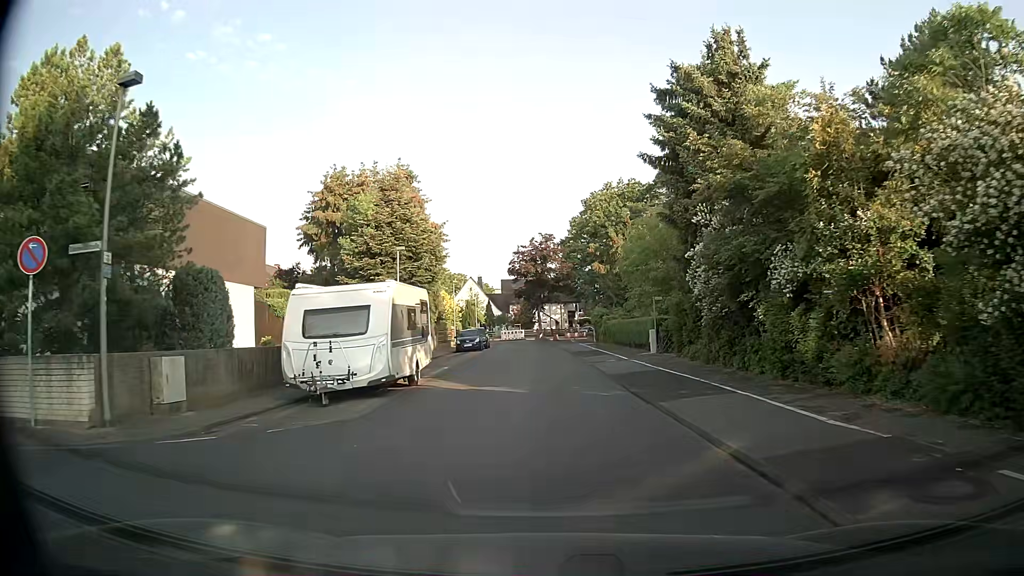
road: residential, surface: asphalt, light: Day
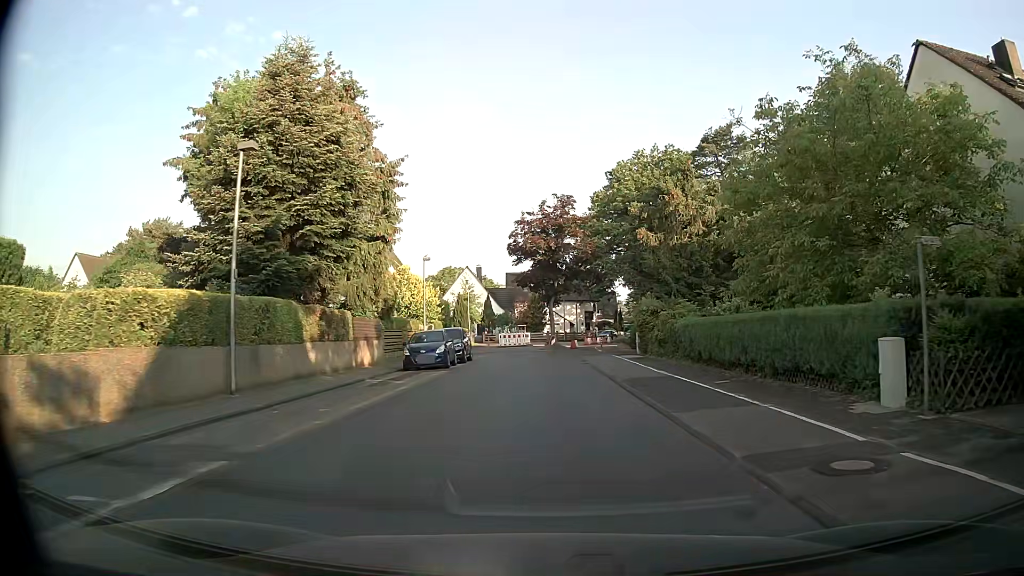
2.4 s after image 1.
(-0.1, +19.7) m; -1°
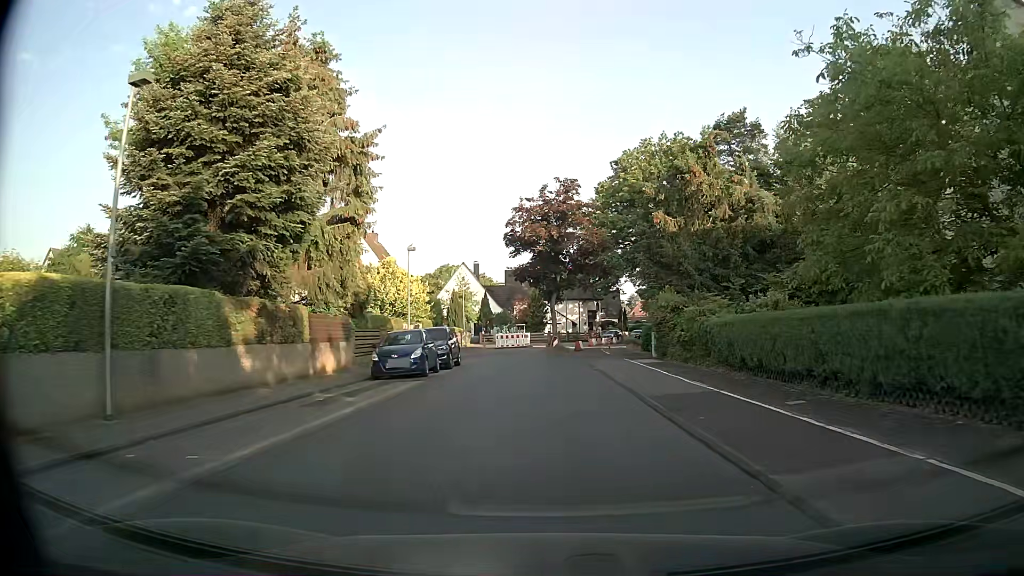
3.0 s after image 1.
(0.0, +4.8) m; +1°
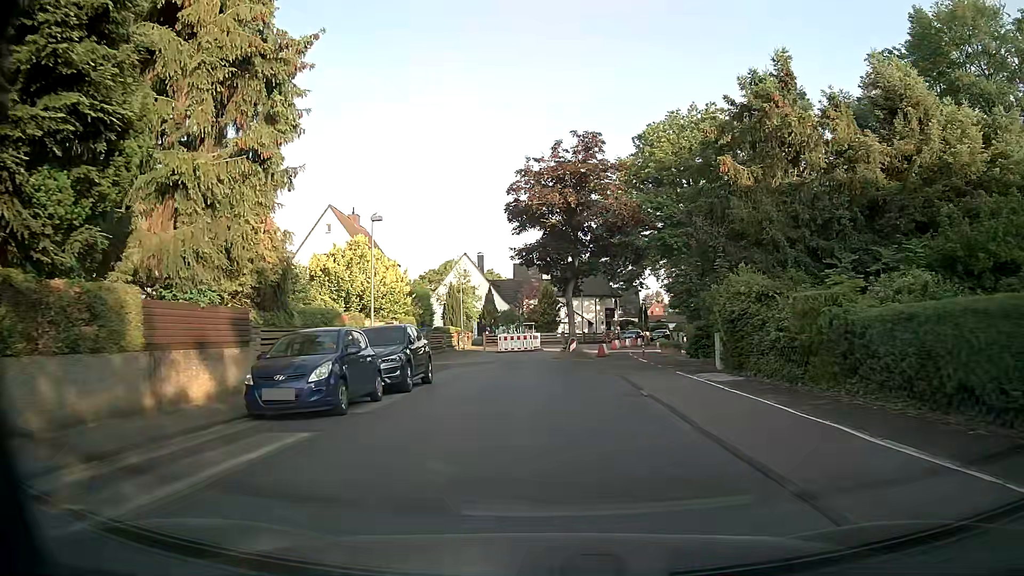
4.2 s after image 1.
(-0.1, +9.6) m; -1°
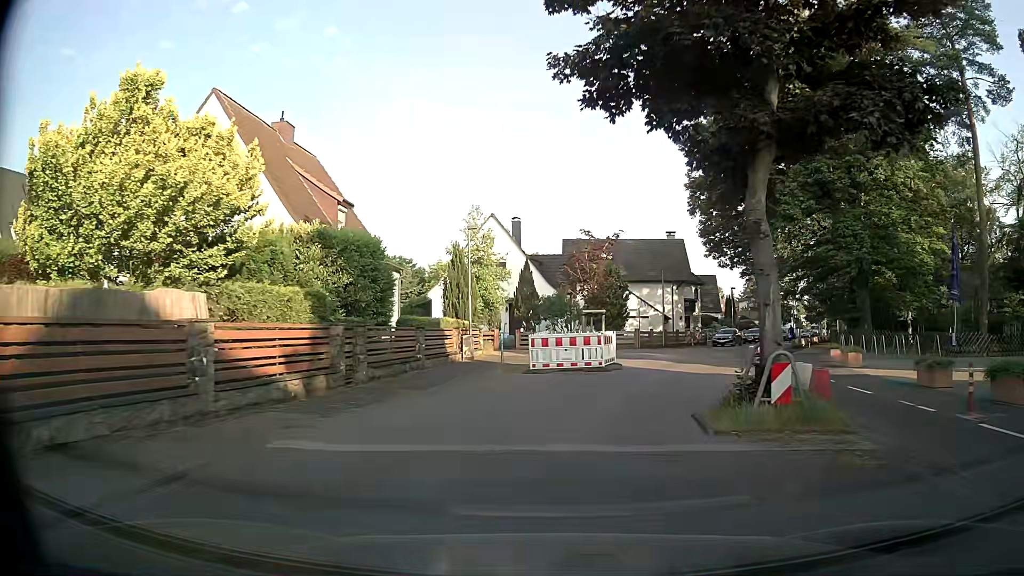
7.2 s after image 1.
(-0.9, +22.0) m; -4°
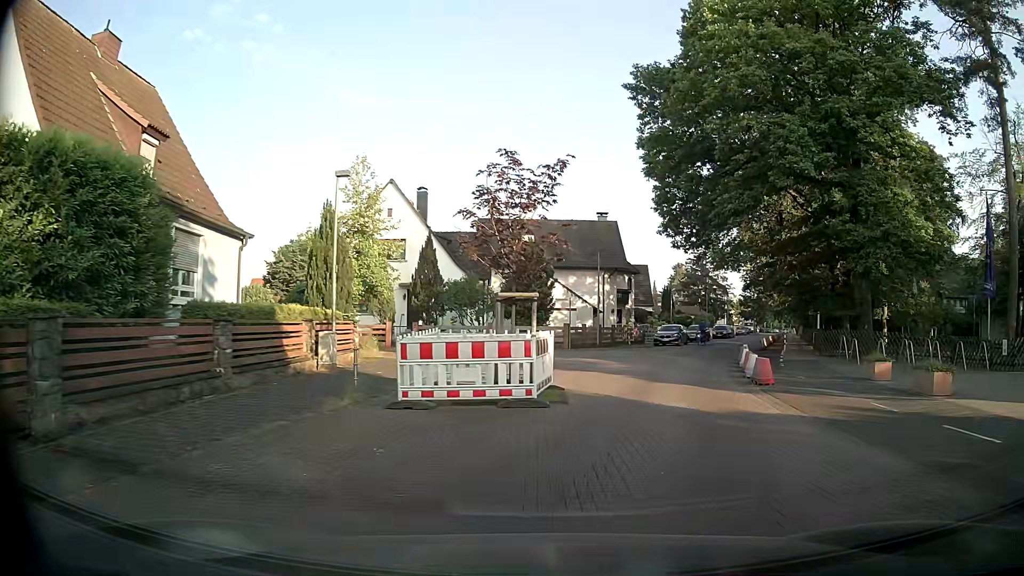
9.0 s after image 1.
(+0.2, +8.9) m; +6°
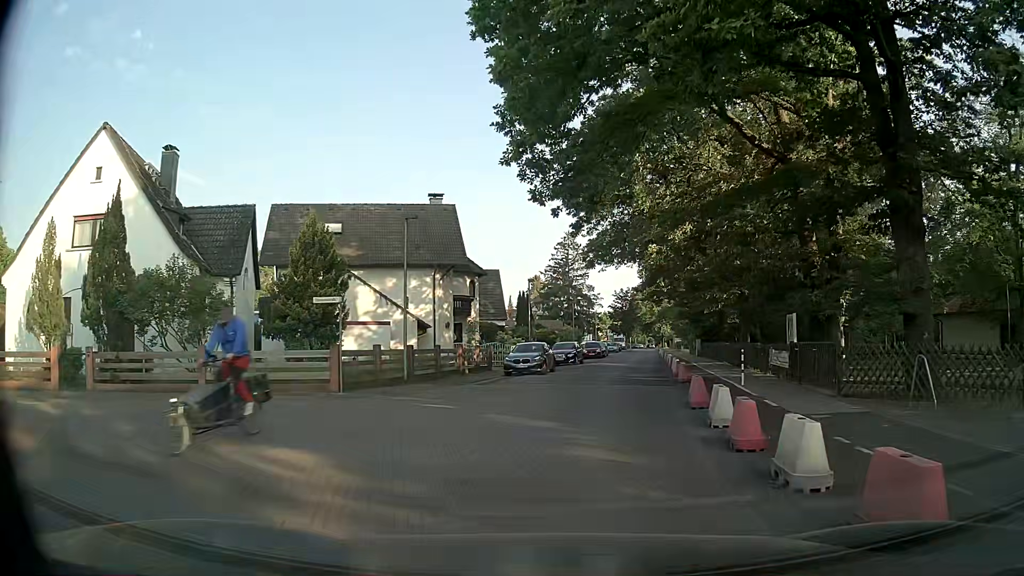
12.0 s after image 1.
(+2.7, +15.9) m; +13°
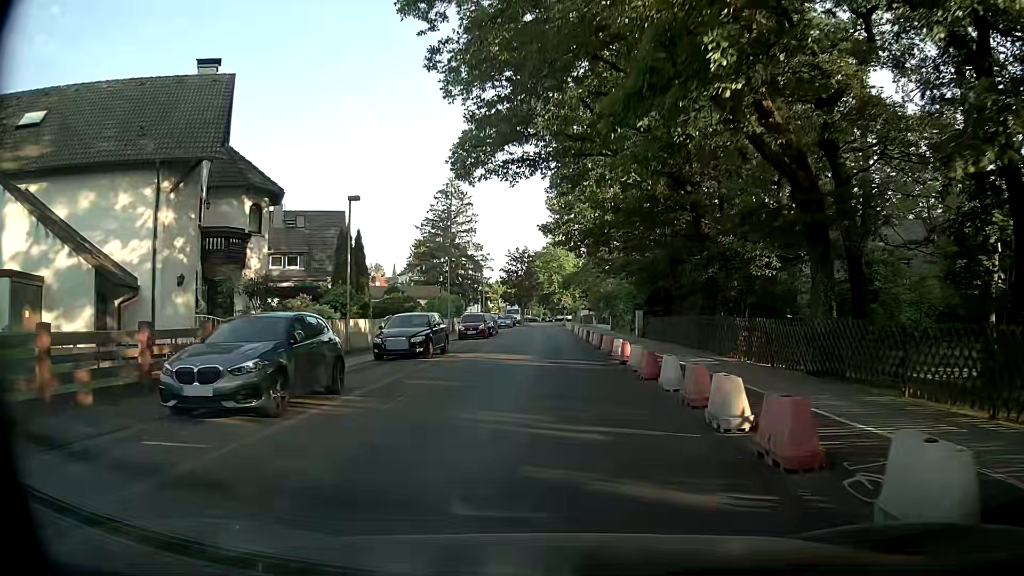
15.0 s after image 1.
(+1.7, +20.8) m; +8°
(0, +10) (0, +20) (0, +30) (0, +40) (+1, +50) (+1, +60) (+1, +70) (+1, +80) (+1, +90) (+1, +100) m
